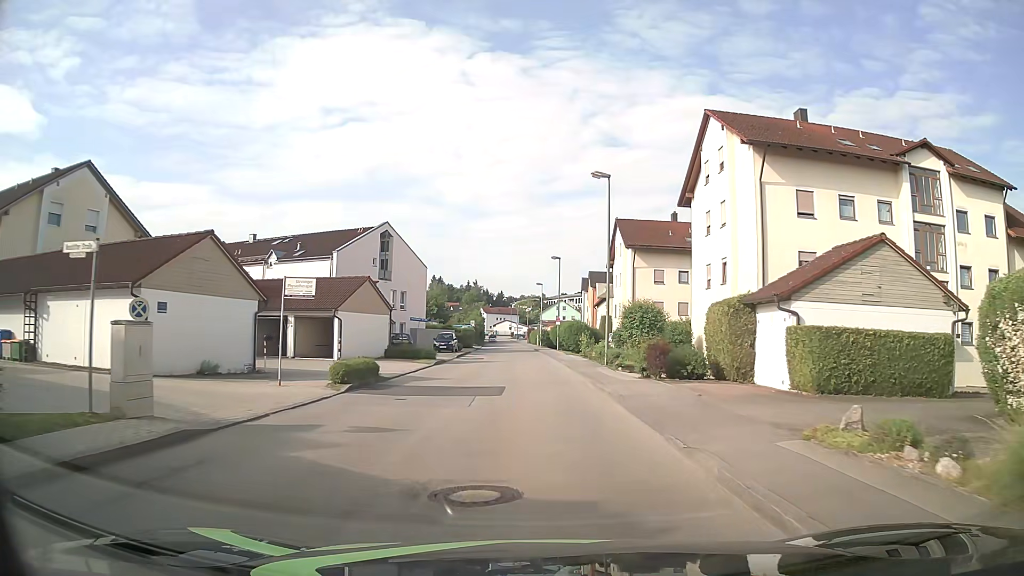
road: unclassified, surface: asphalt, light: Day
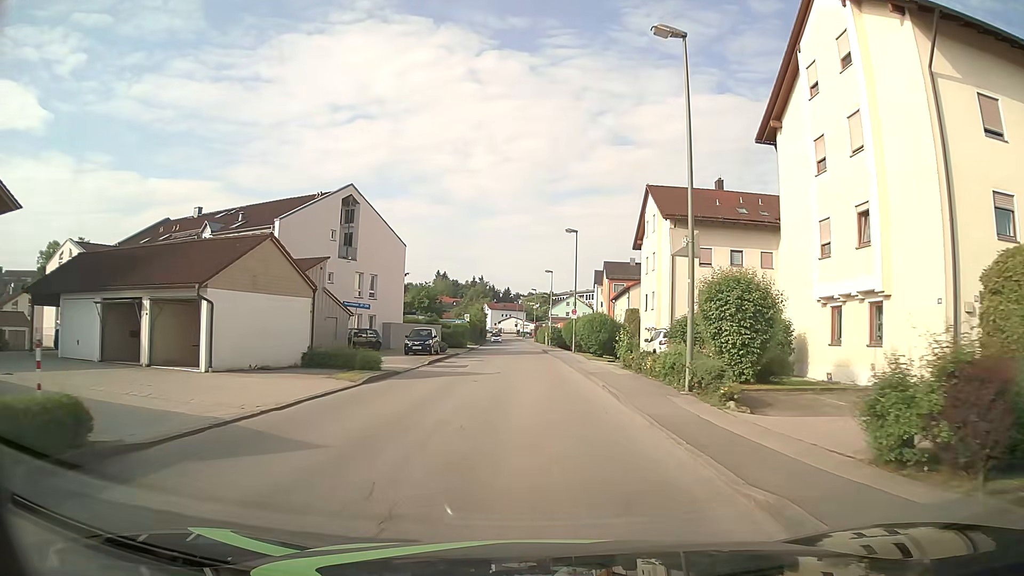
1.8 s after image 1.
(-0.1, +14.2) m; -1°
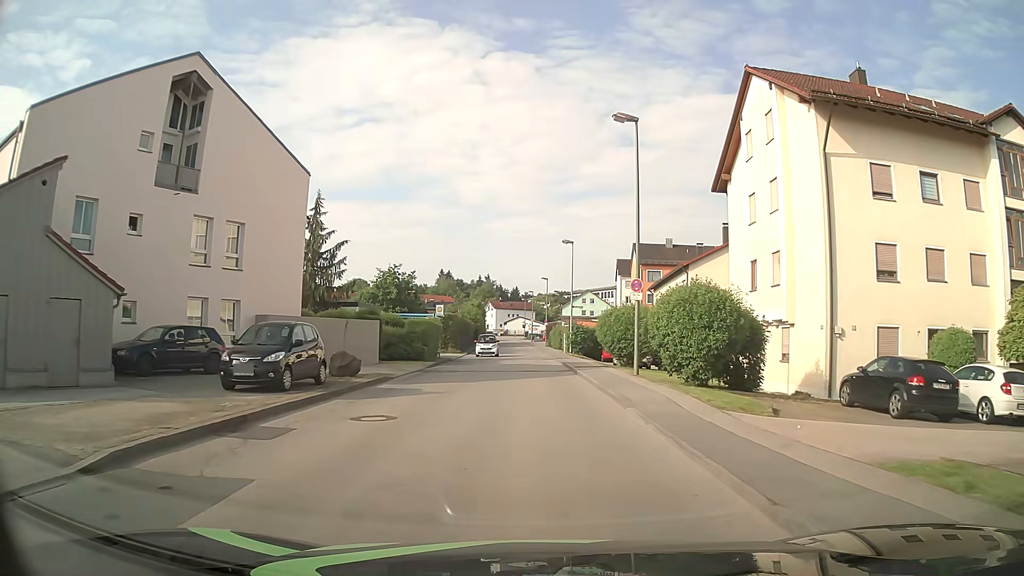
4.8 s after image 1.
(-0.2, +23.9) m; -1°
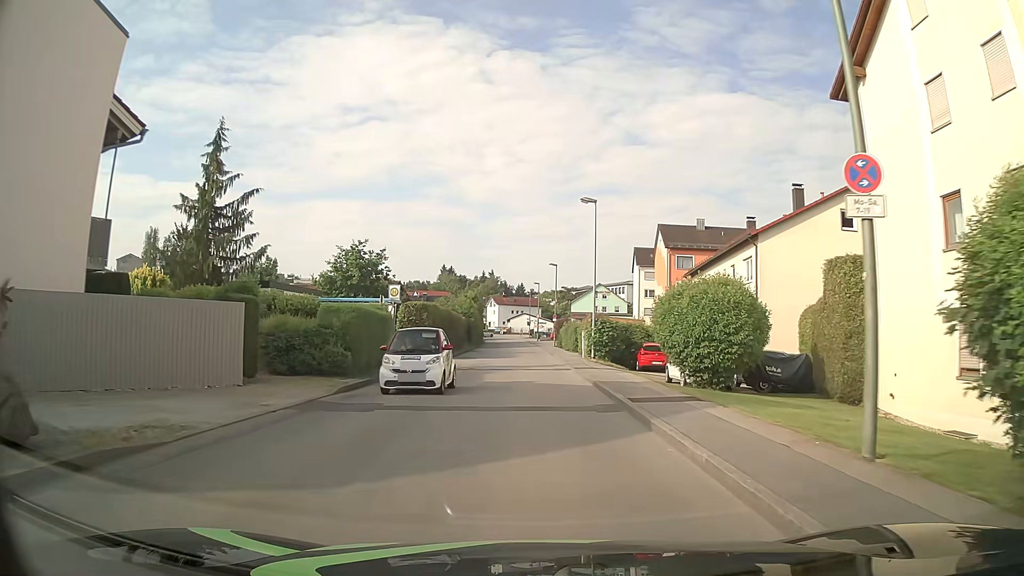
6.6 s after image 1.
(0.0, +14.4) m; -1°
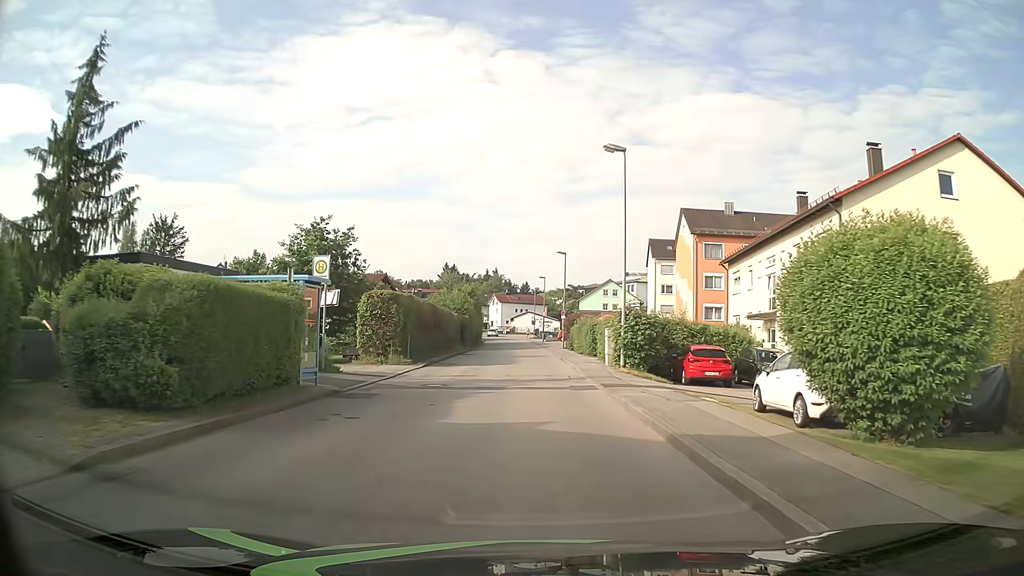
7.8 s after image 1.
(0.0, +9.6) m; -1°
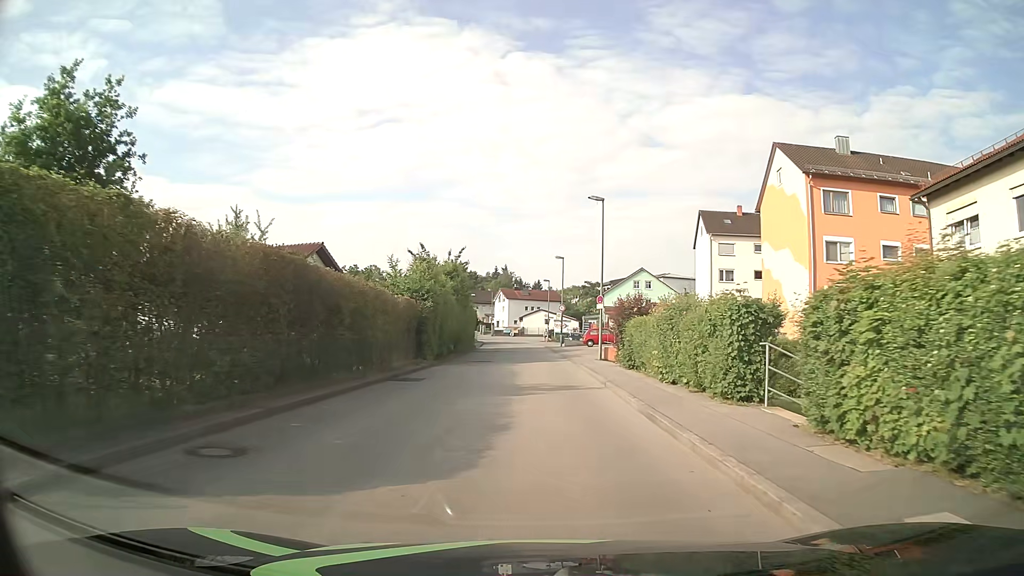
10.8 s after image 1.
(+0.1, +24.0) m; 0°
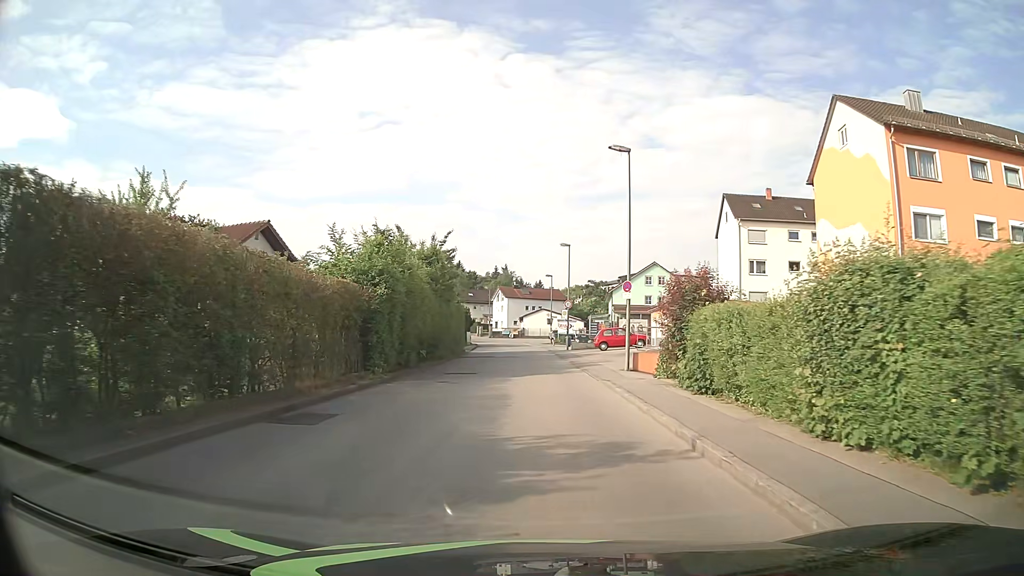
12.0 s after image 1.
(0.0, +9.6) m; 0°
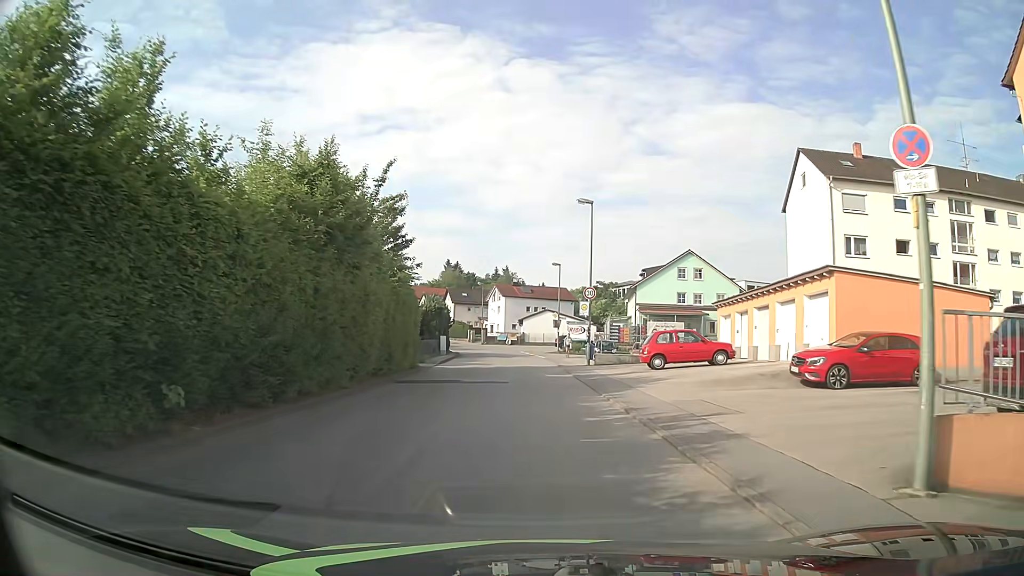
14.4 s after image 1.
(-0.1, +19.1) m; 0°
(0, +10) (0, +20) (0, +30) (-1, +40) (-1, +50) (-2, +60) (-4, +70) (-7, +79) (-10, +89) (-14, +98) m
